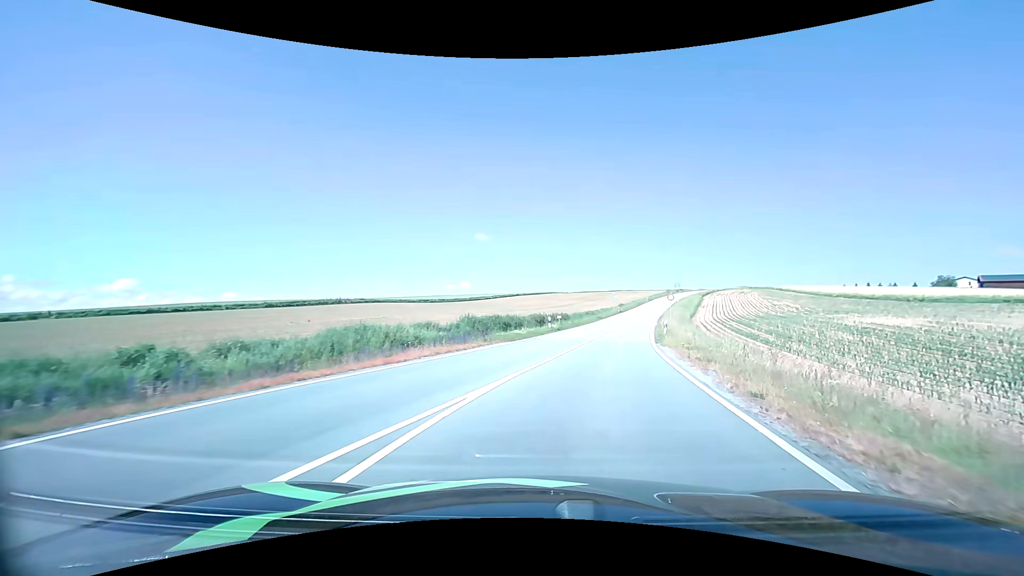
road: tertiary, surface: asphalt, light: Day
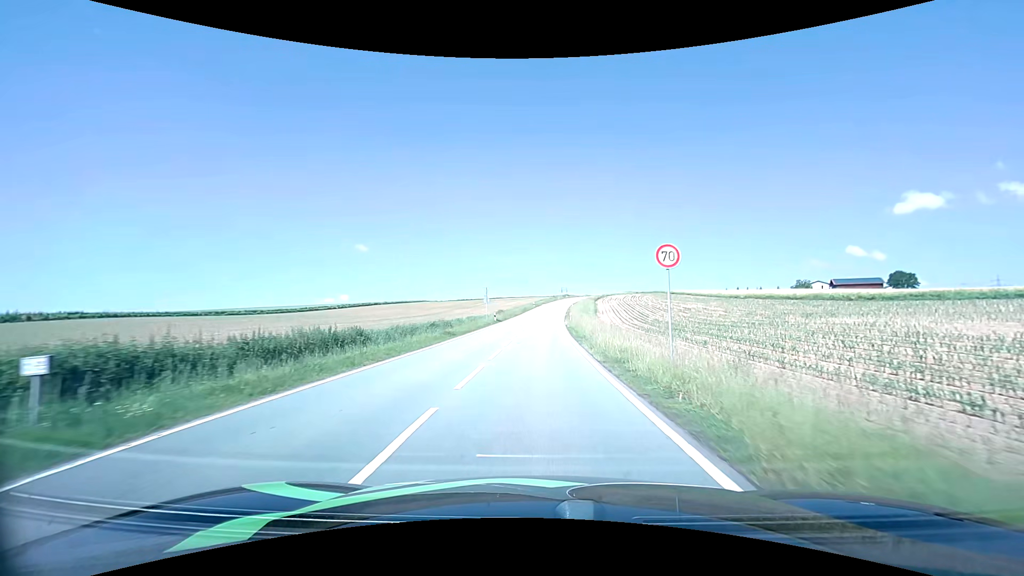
(+6.0, +35.5) m; +13°
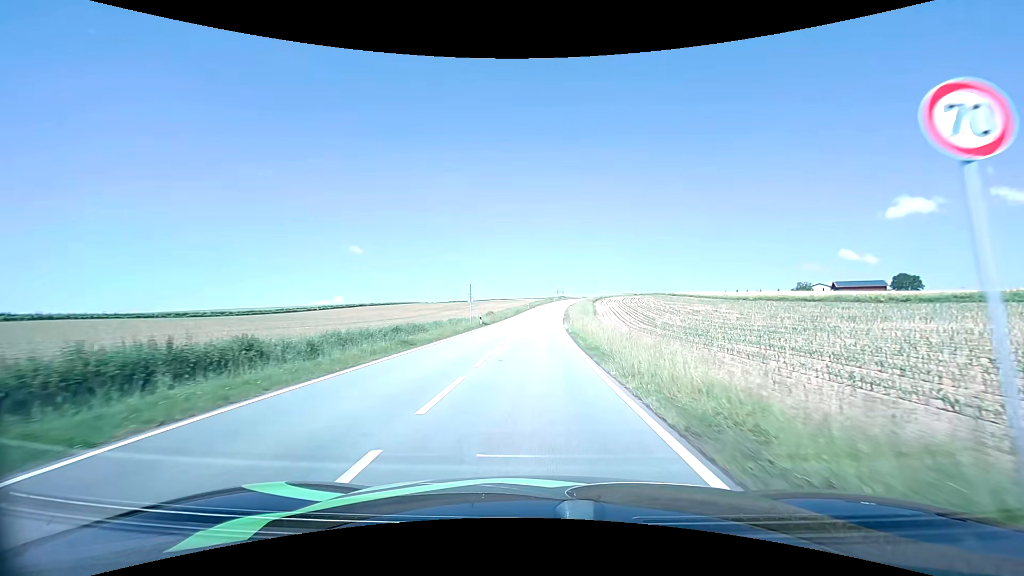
(+0.1, +8.6) m; 0°
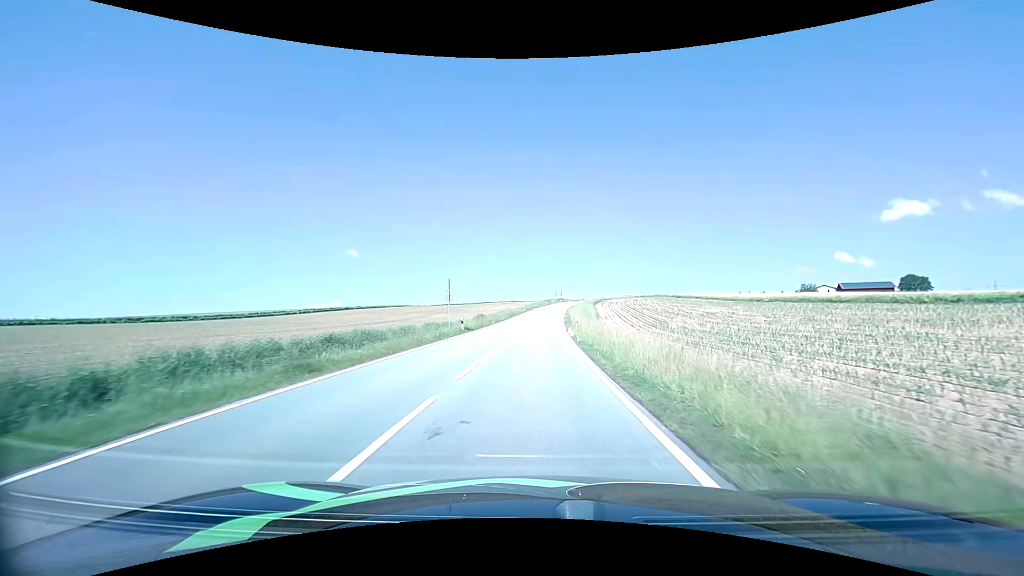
(+0.1, +8.9) m; +1°
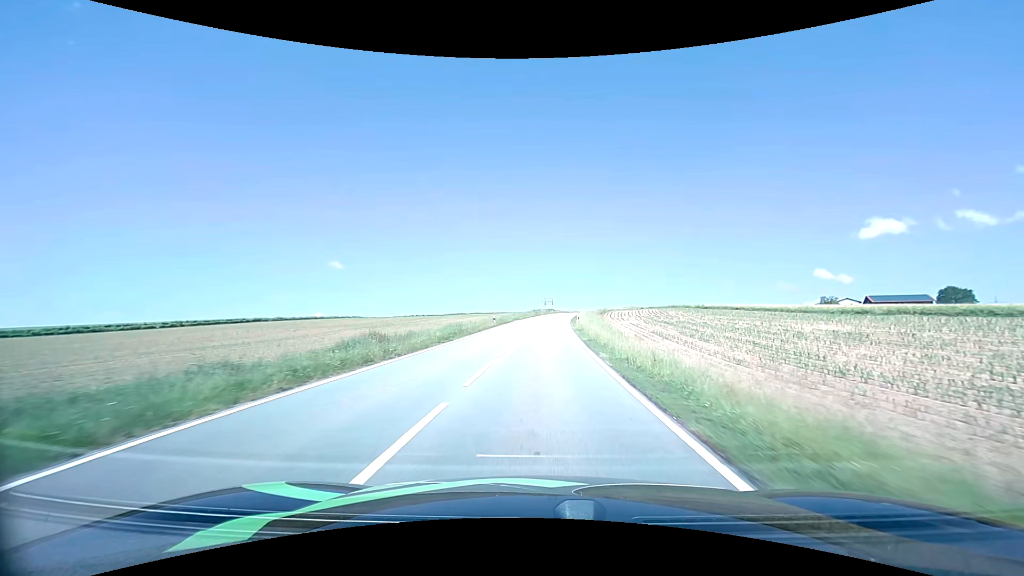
(+0.2, +38.6) m; +1°
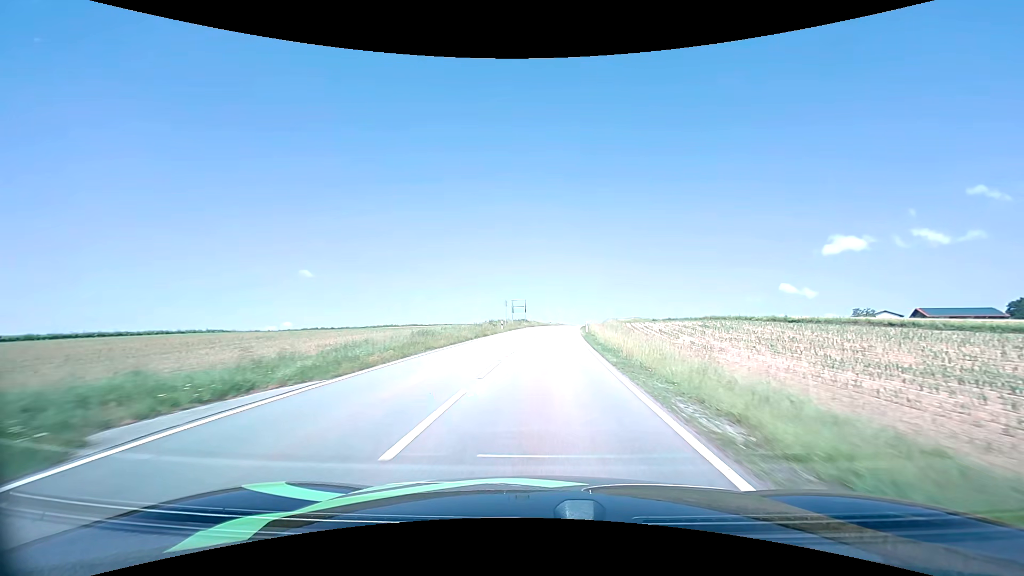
(+1.7, +54.1) m; +3°
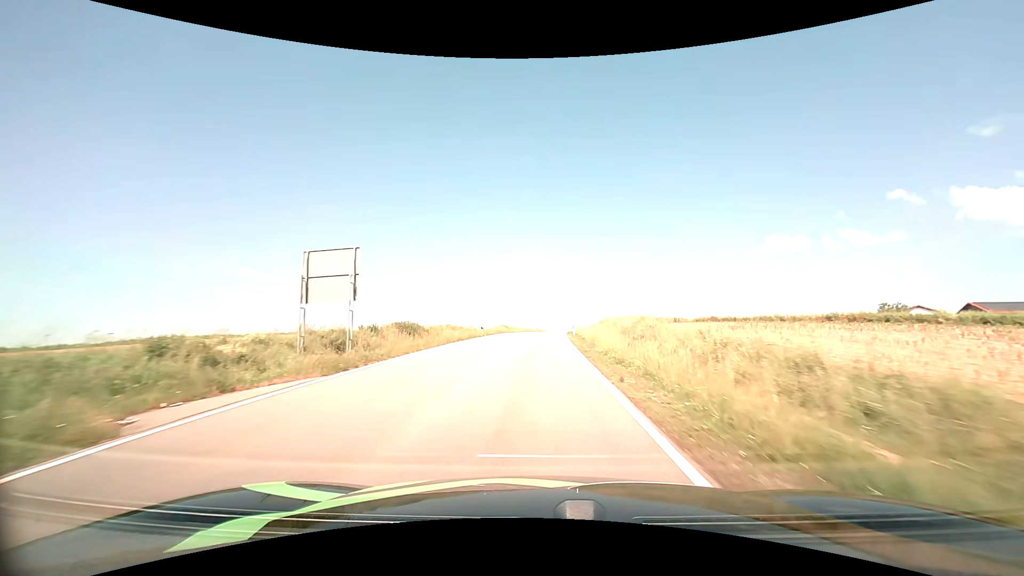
(+3.1, +55.5) m; +5°
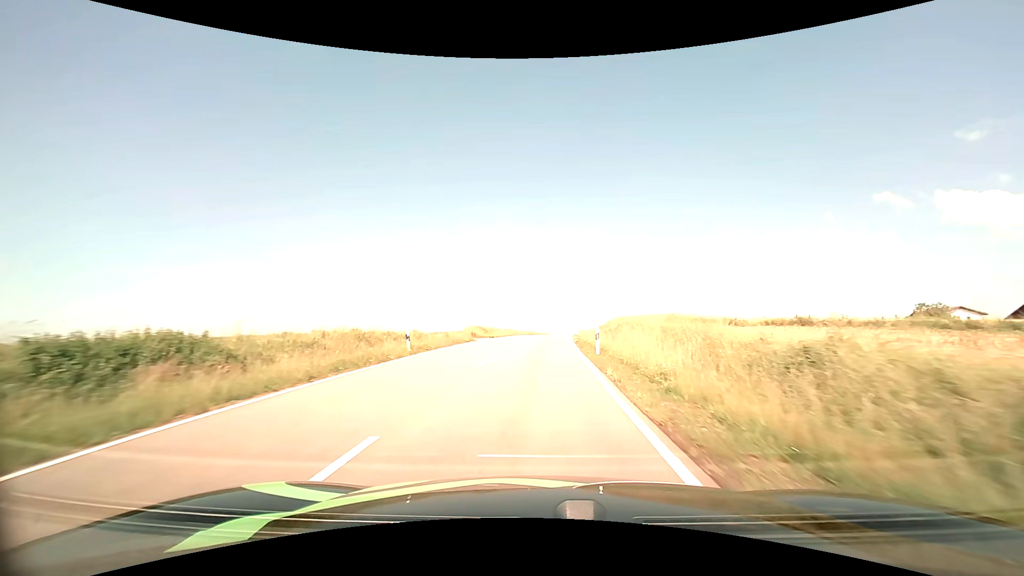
(+0.2, +21.8) m; +1°
(0, +10) (0, +20) (0, +30) (+1, +40) (+1, +50) (+2, +60) (+3, +70) (+4, +80) (+5, +90) (+7, +100) m
